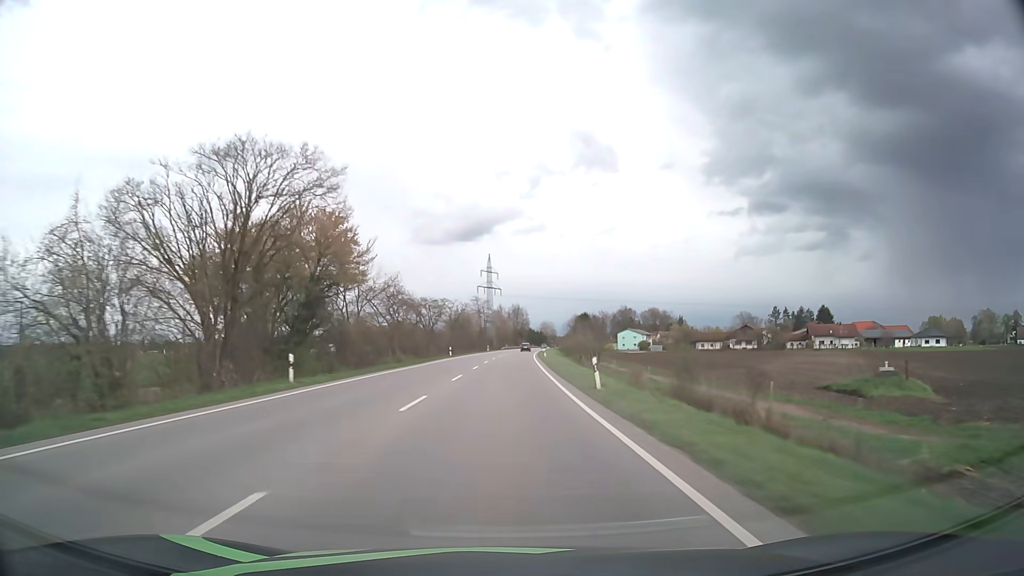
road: primary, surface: asphalt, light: Day
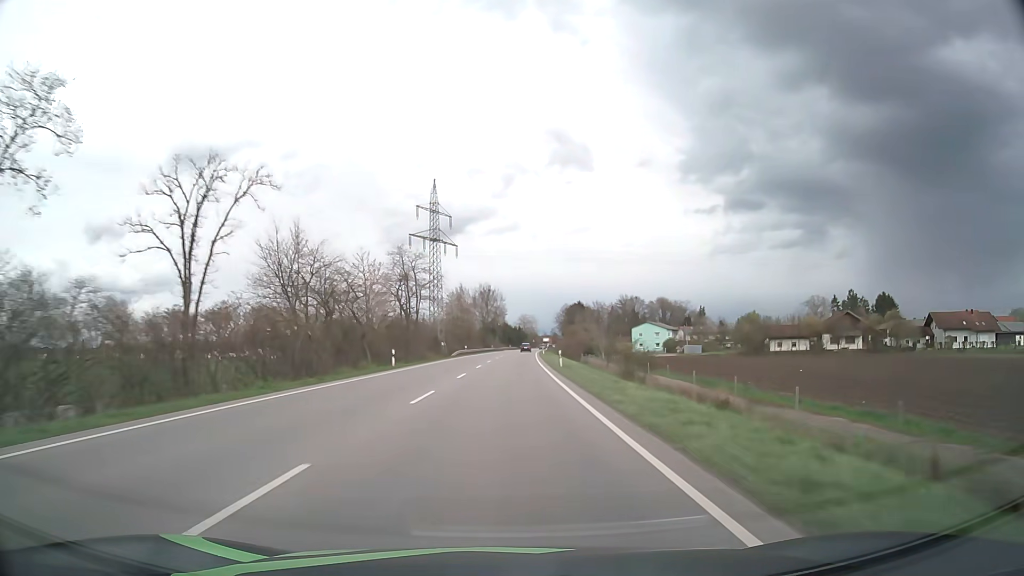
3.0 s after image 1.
(+1.9, +81.7) m; +2°
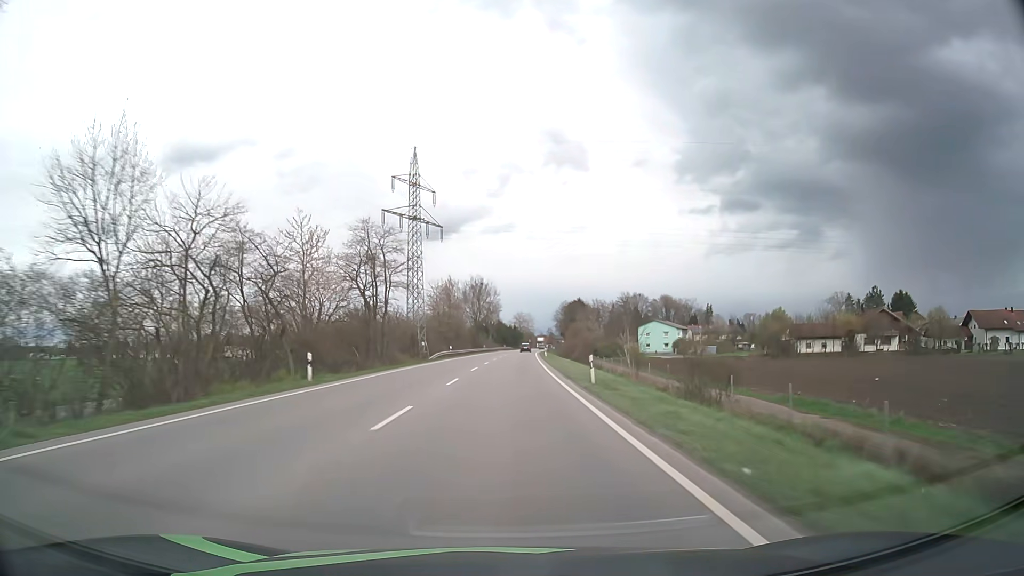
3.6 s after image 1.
(+0.1, +16.4) m; 0°
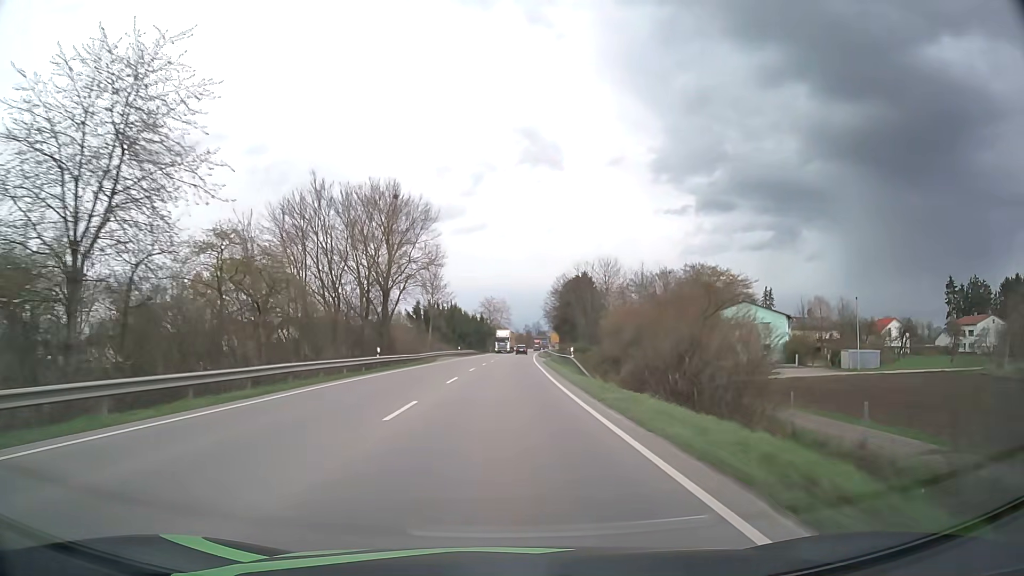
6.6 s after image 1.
(+2.0, +81.9) m; +3°
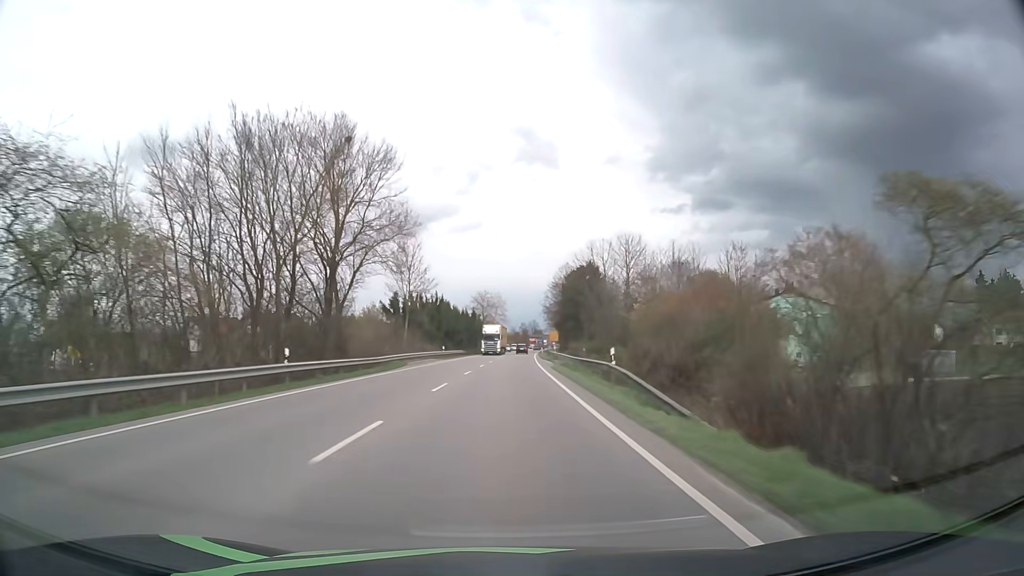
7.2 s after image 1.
(+0.1, +16.3) m; +1°
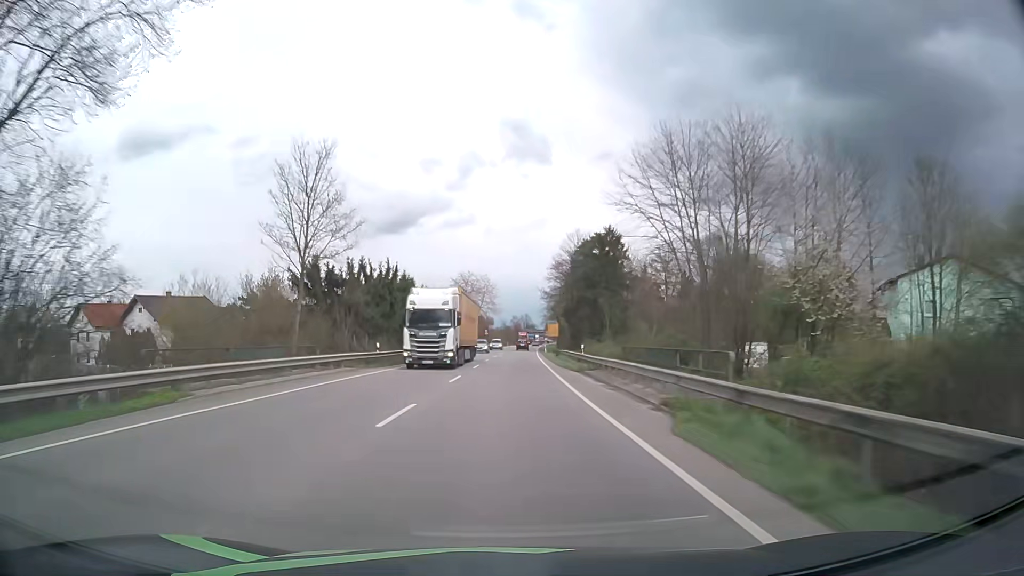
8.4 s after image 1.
(+0.2, +32.5) m; +1°
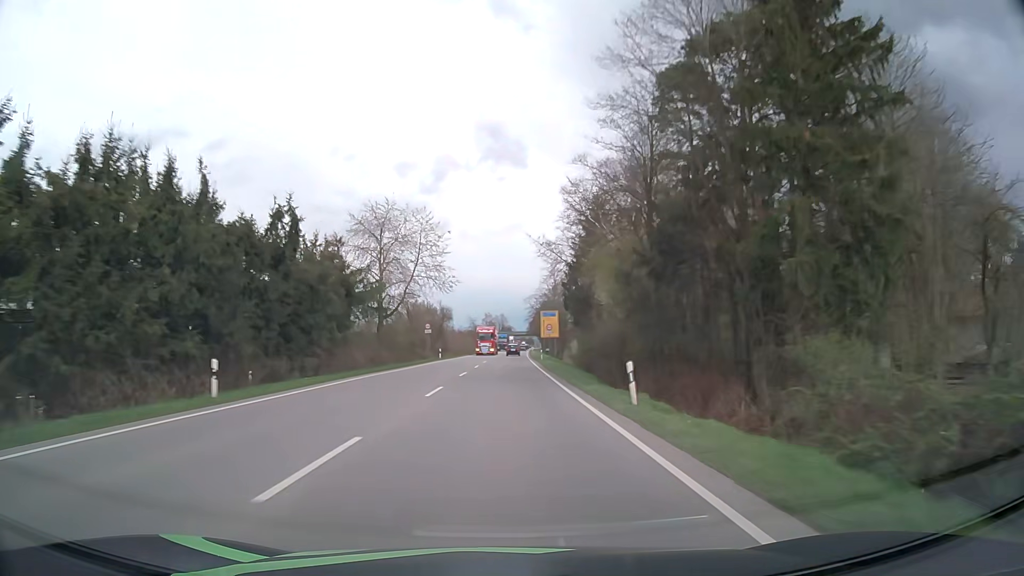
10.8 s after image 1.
(+1.2, +64.4) m; +2°
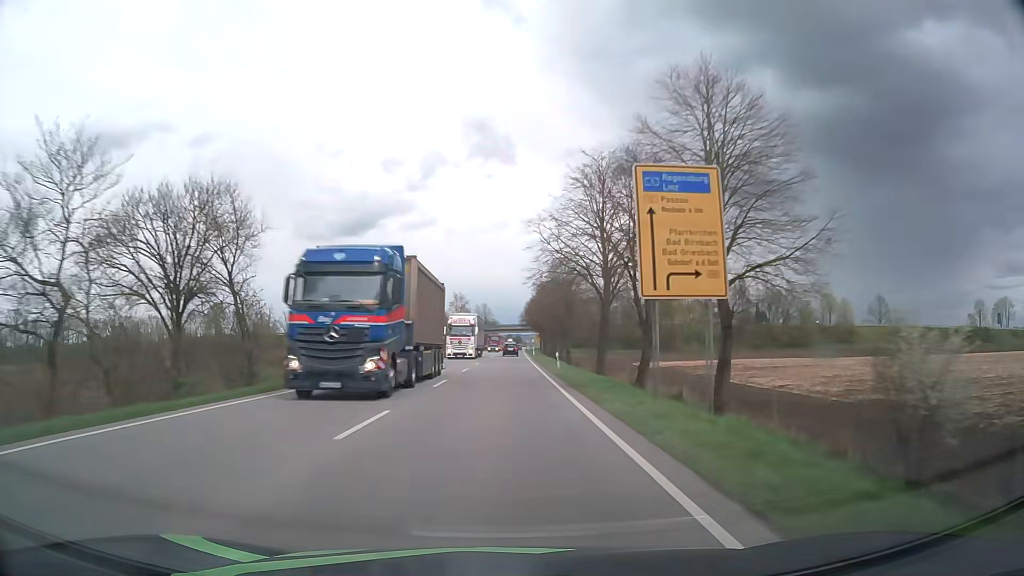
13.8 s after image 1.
(+1.2, +79.5) m; +1°
(0, +10) (0, +20) (0, +30) (0, +40) (0, +50) (+1, +60) (+1, +70) (+1, +80) (+1, +90) (+1, +100) m
